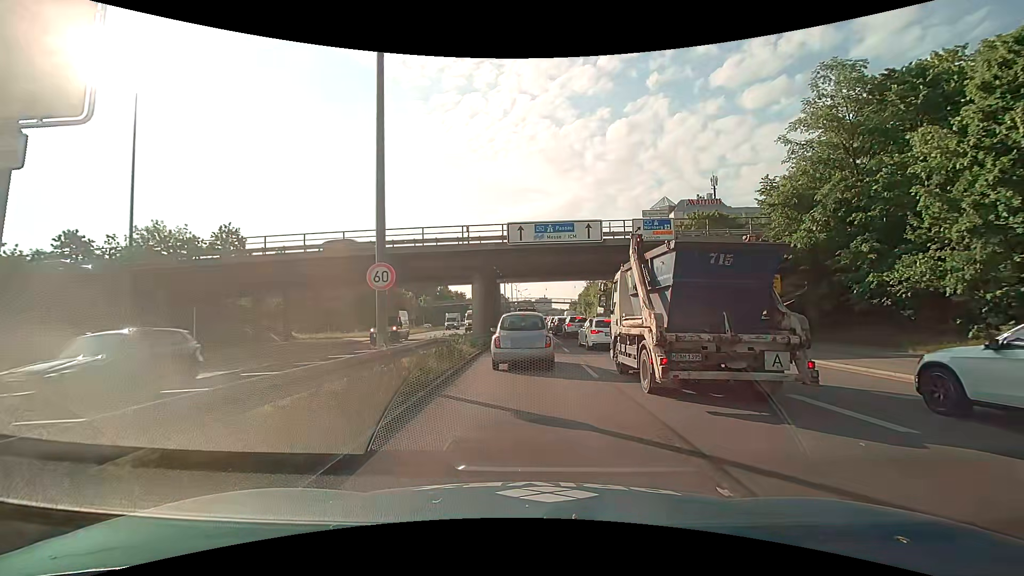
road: trunk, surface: asphalt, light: Day
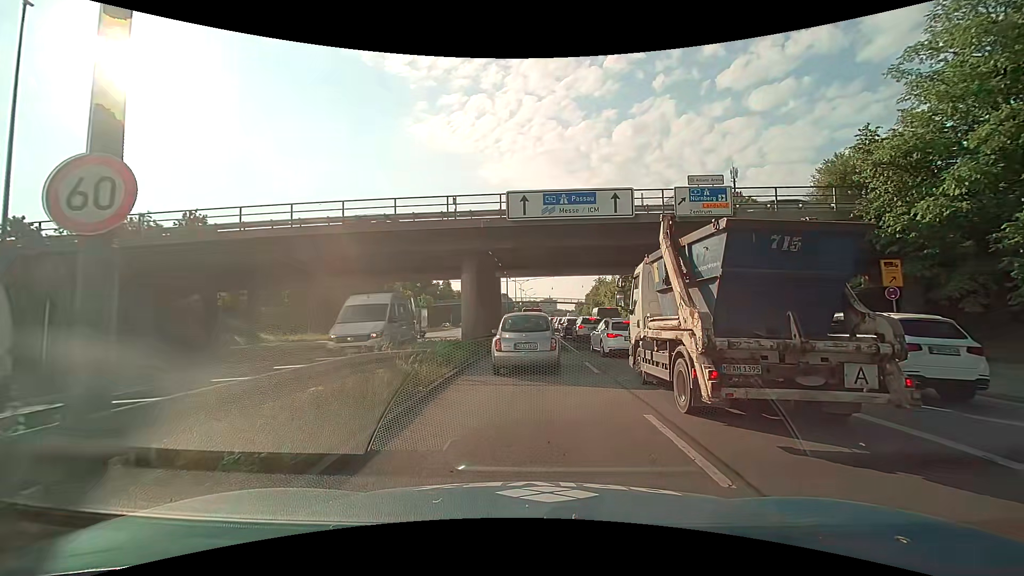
(0.0, +7.3) m; 0°
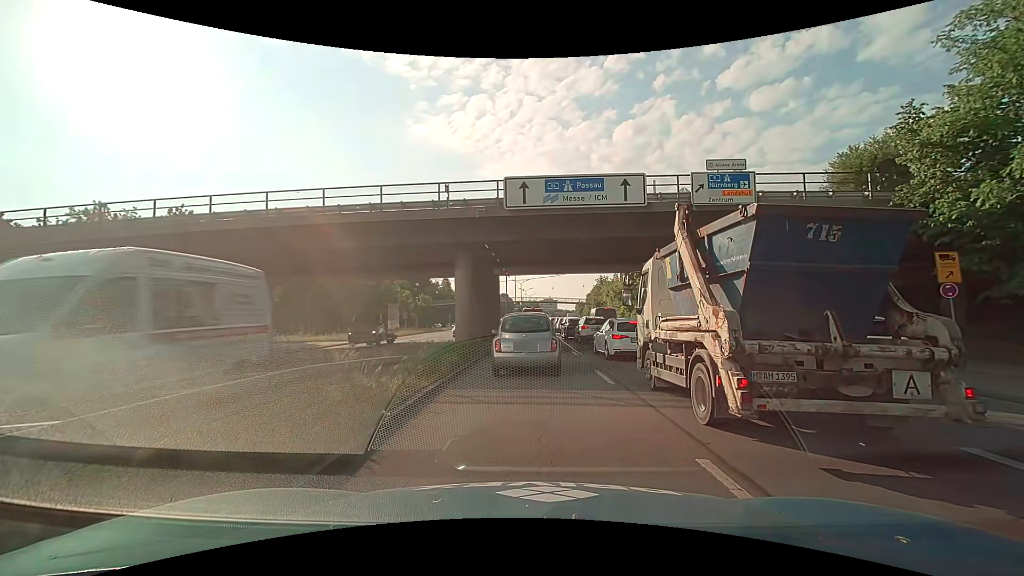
(-0.1, +2.2) m; 0°
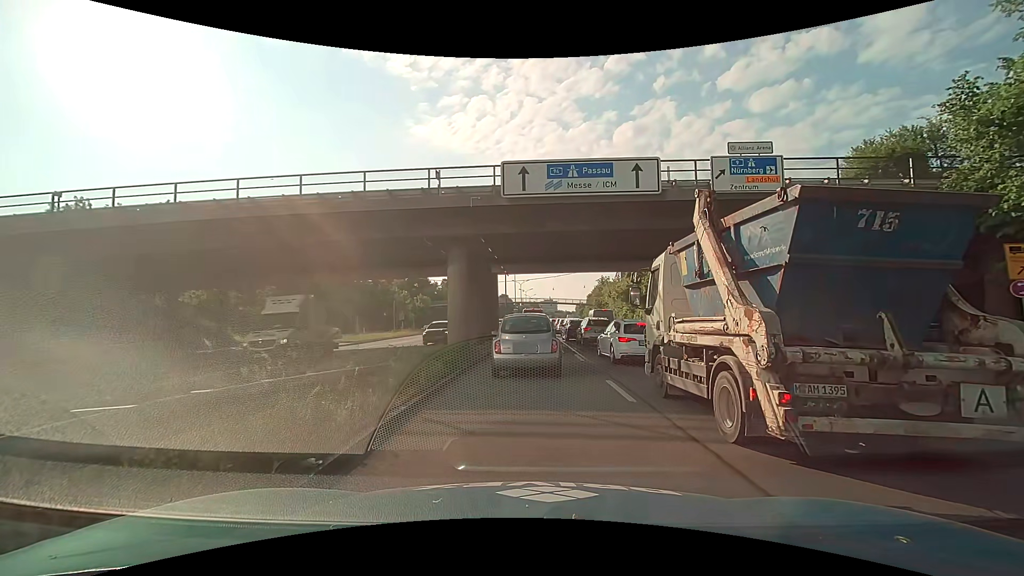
(0.0, +2.1) m; +1°
